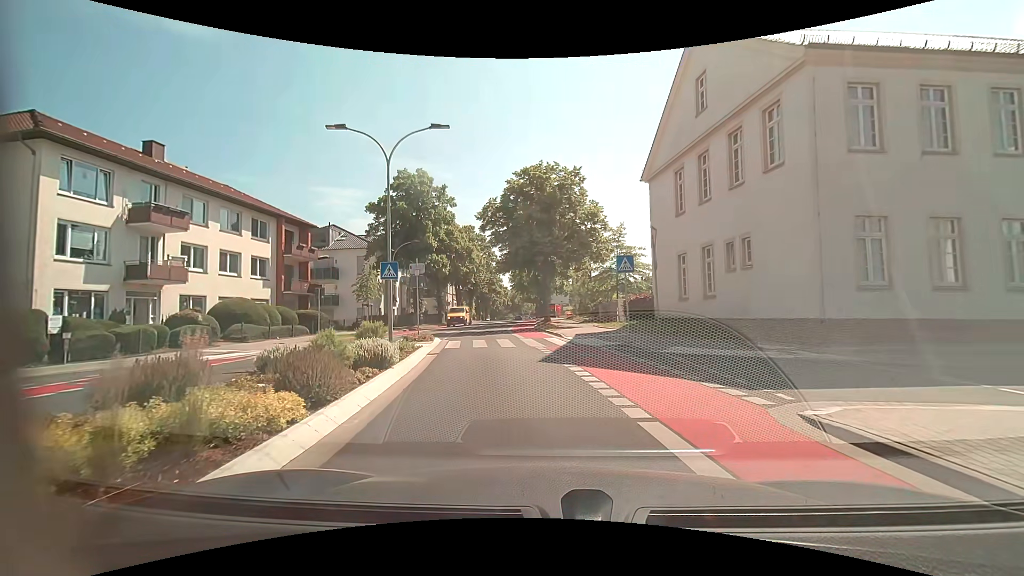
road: unclassified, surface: asphalt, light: Day
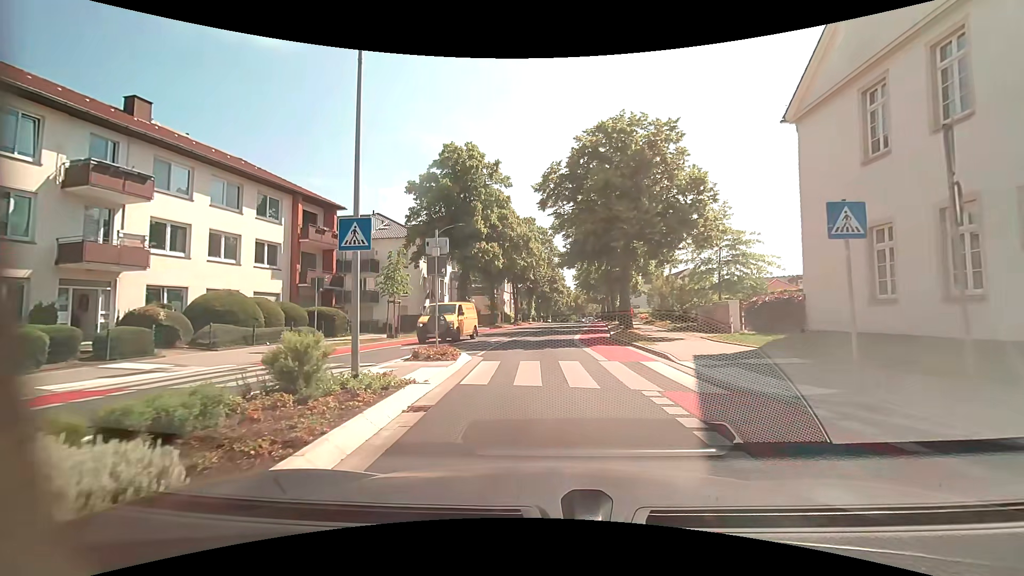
(-0.6, +8.5) m; -7°
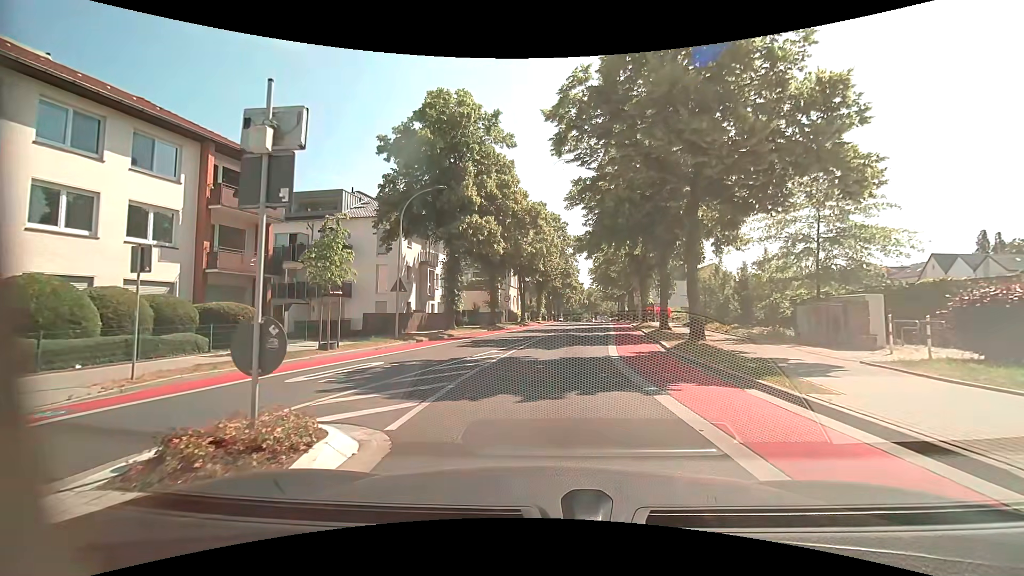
(-0.1, +9.7) m; -1°
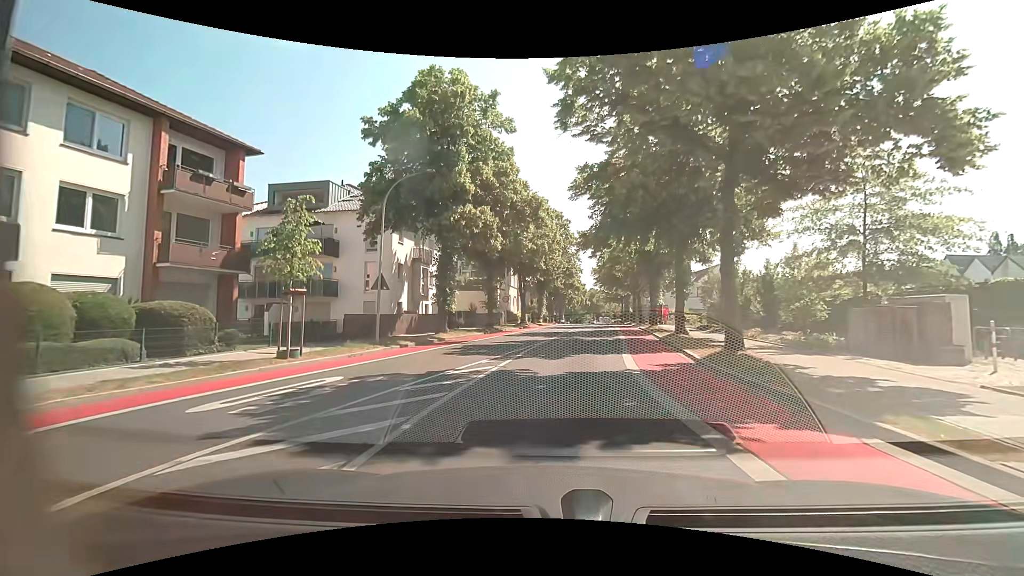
(0.0, +3.0) m; 0°
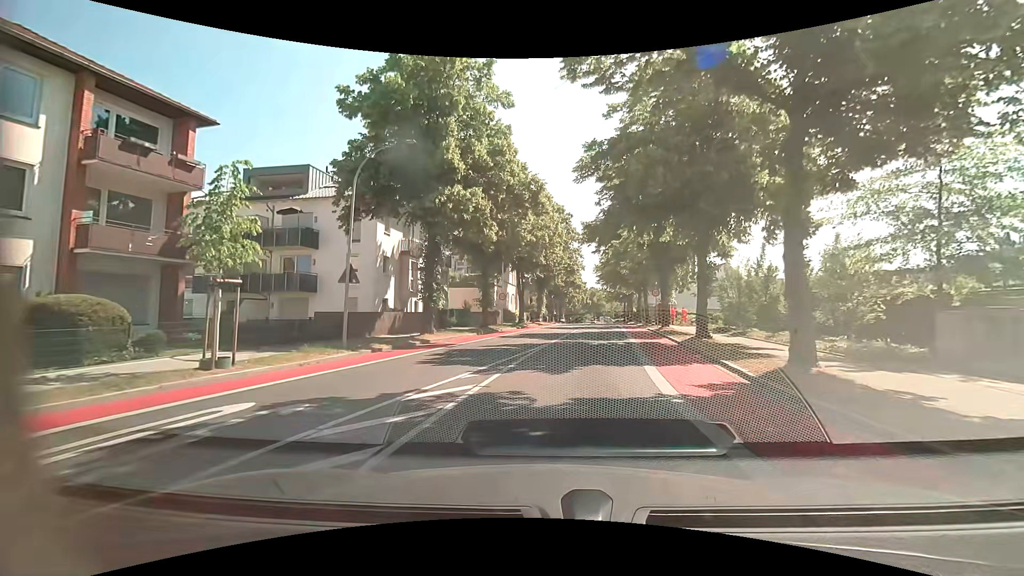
(0.0, +3.5) m; 0°
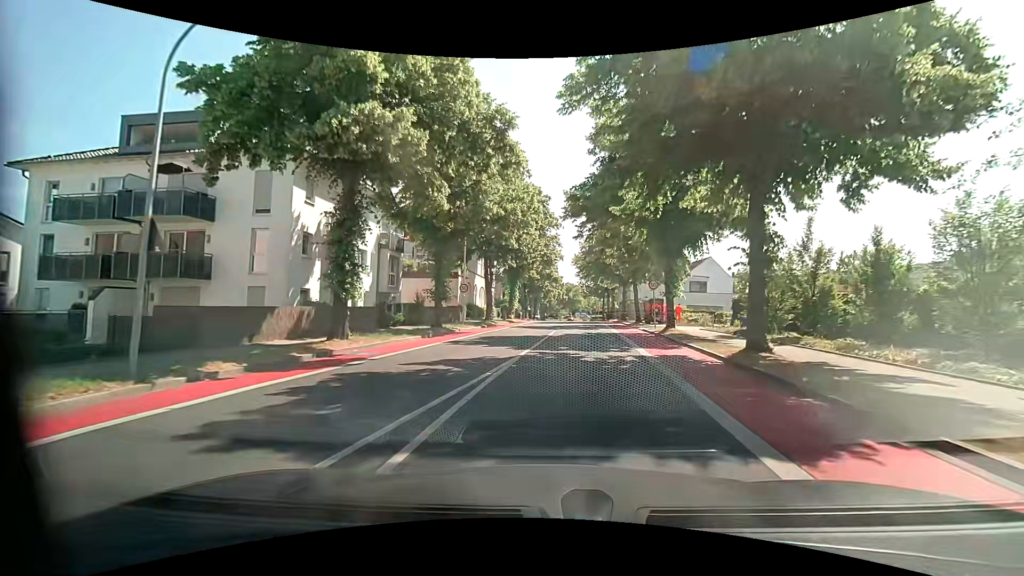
(+0.1, +8.0) m; +2°
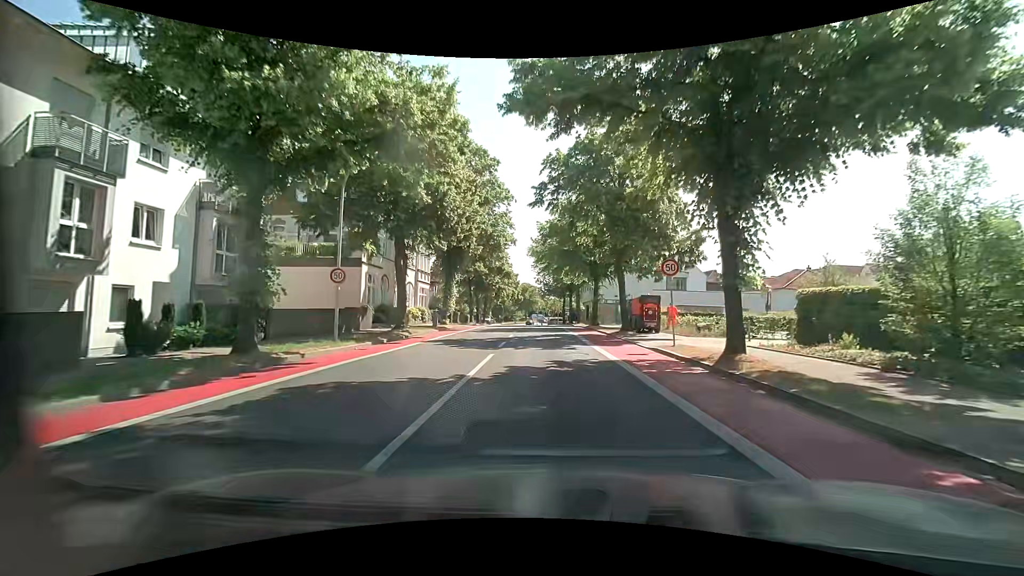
(+0.8, +14.1) m; +6°
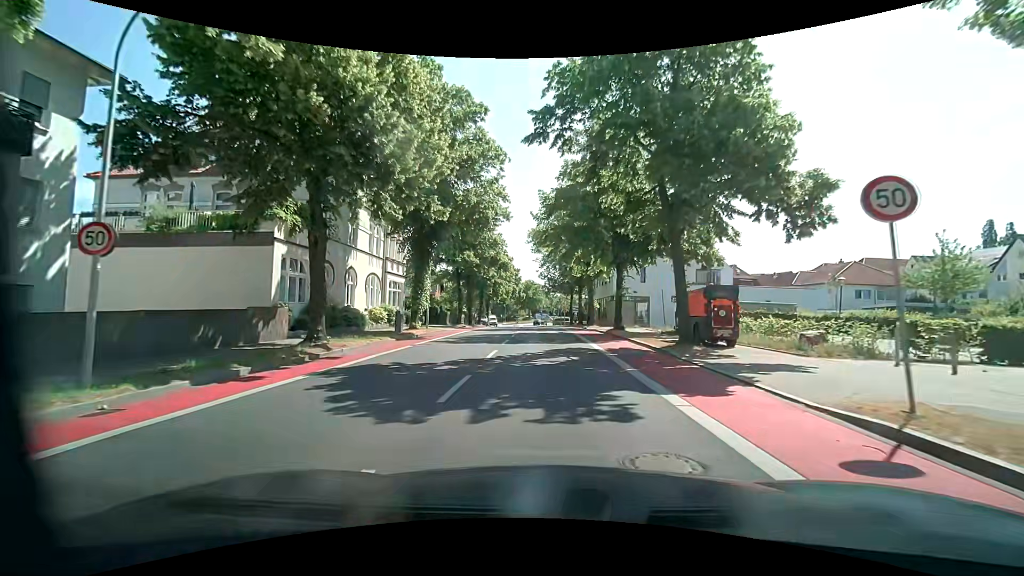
(0.0, +10.7) m; 0°
(0, +10) (0, +20) (-1, +30) (-1, +40) (-1, +50) (-2, +60) (-2, +70) (-3, +80) (-4, +90) (-5, +100) m
